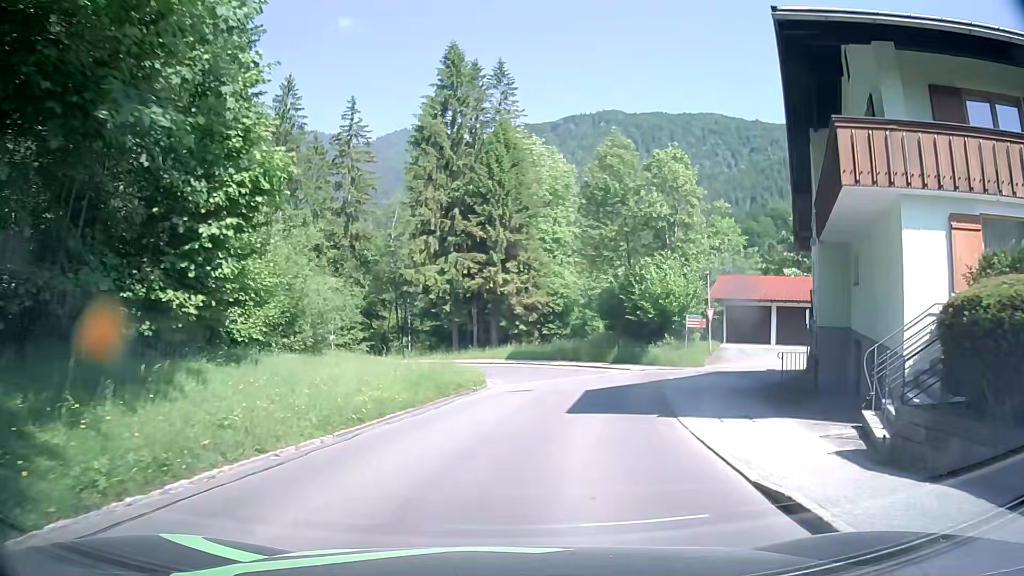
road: tertiary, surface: asphalt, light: Day
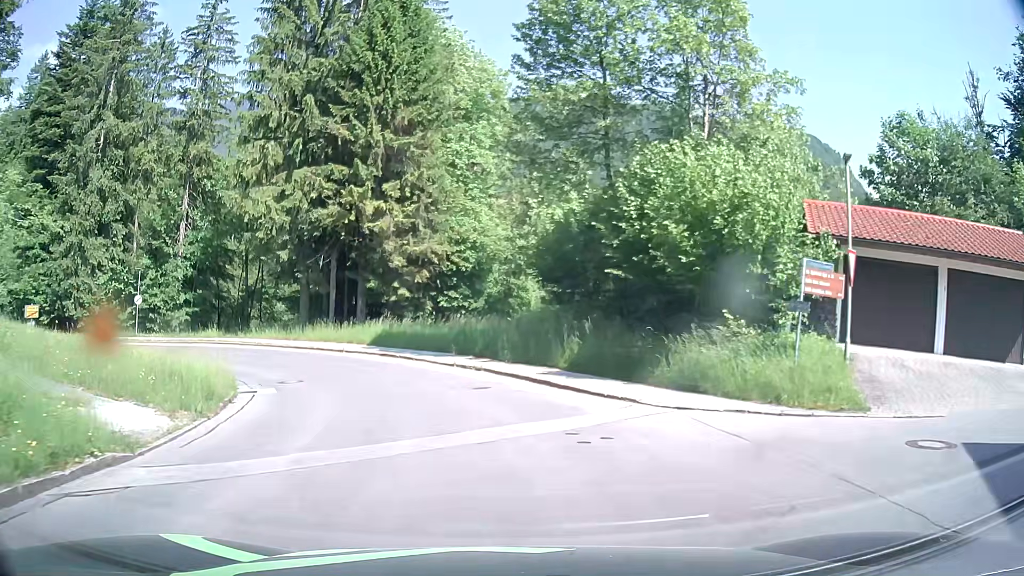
(+2.8, +23.2) m; +8°
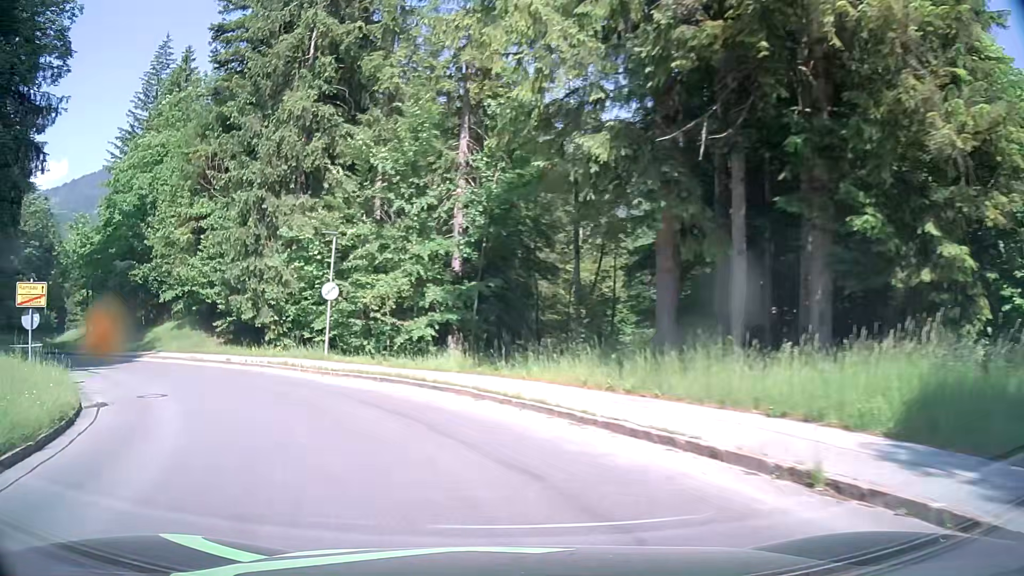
(-5.2, +23.6) m; -32°
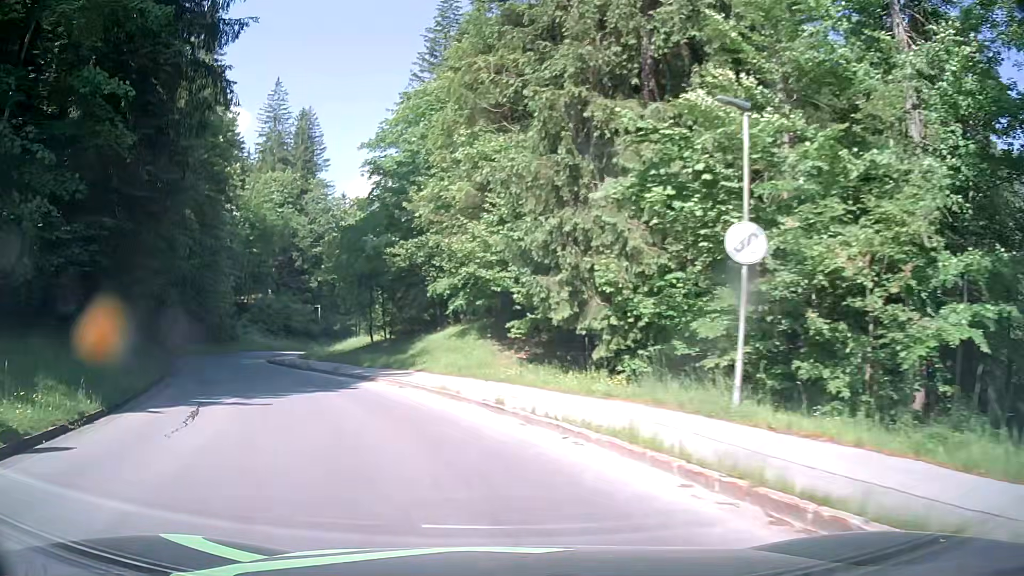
(-3.8, +14.3) m; -30°
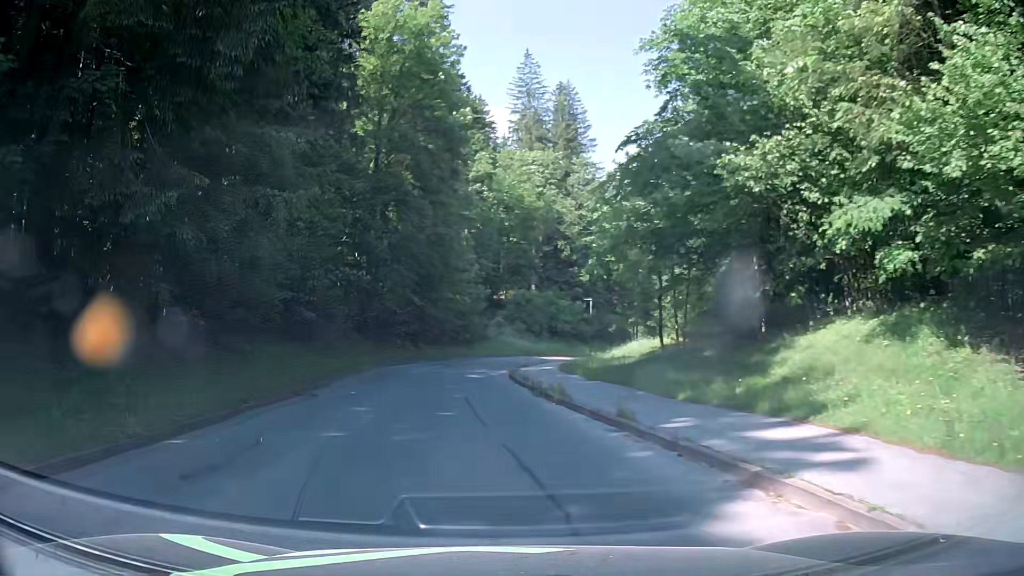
(-3.0, +14.6) m; -21°
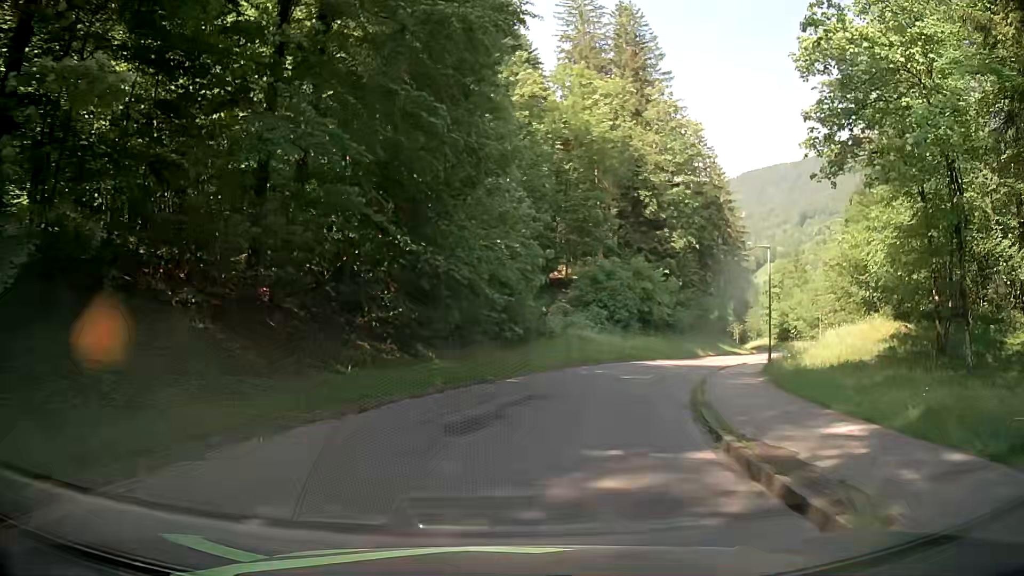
(-2.4, +25.8) m; -5°
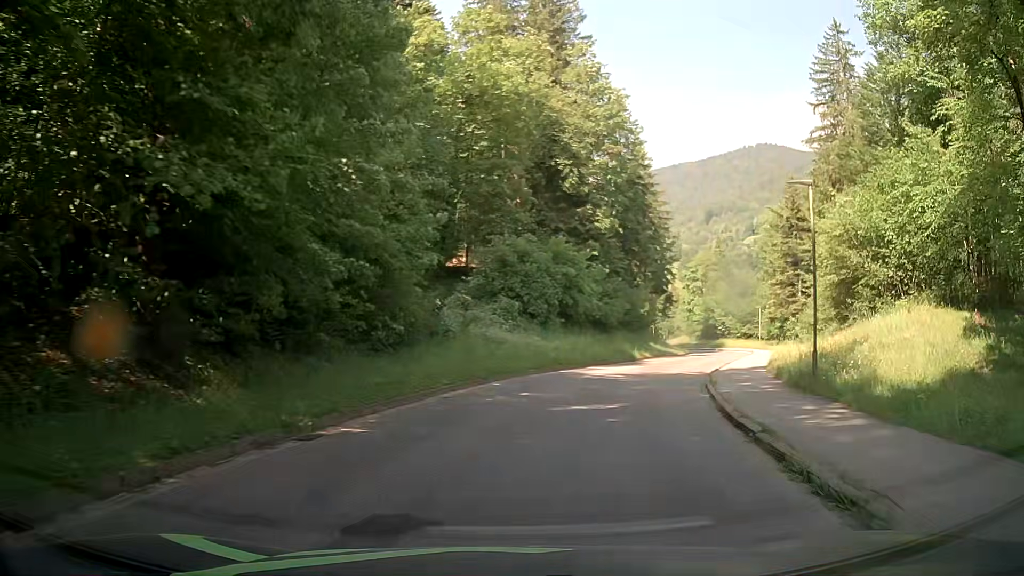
(+0.4, +10.6) m; +7°
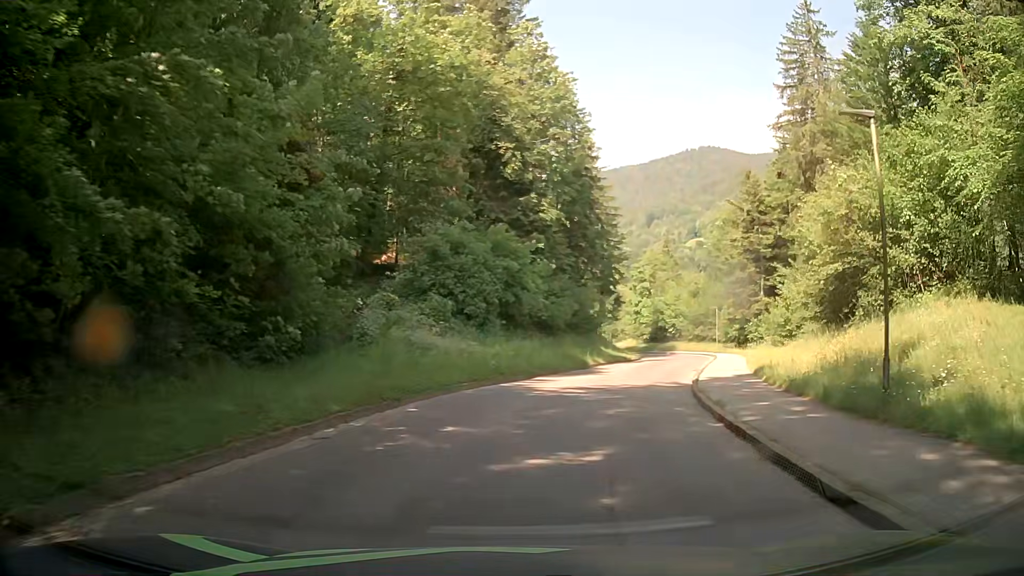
(+0.2, +5.3) m; +5°
(+1, +10) (+3, +20) (+6, +29) (+9, +39) (+13, +48) (+15, +58) (+17, +68) (+17, +78) (+17, +88) (+15, +97) m
